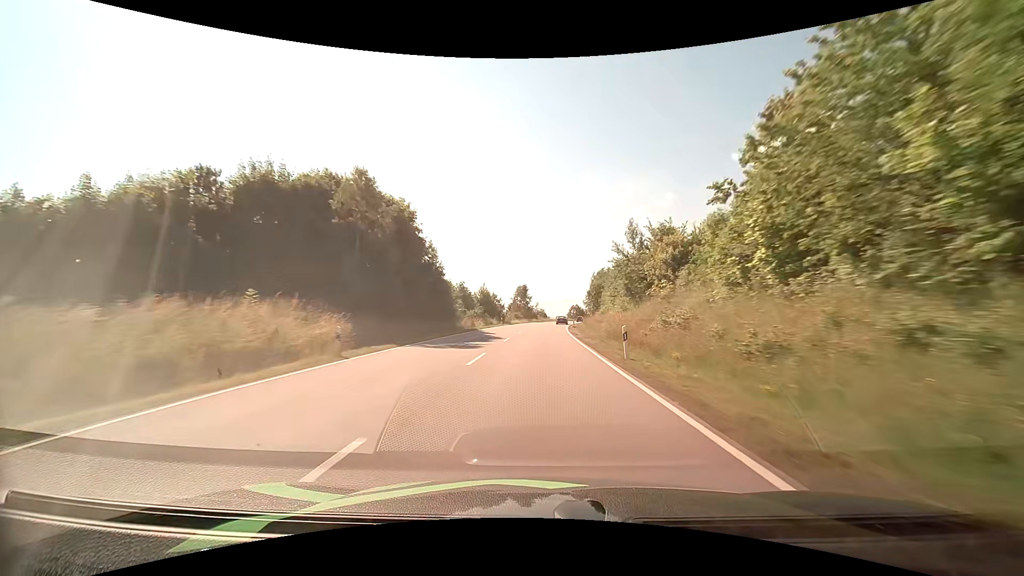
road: primary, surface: asphalt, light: Day
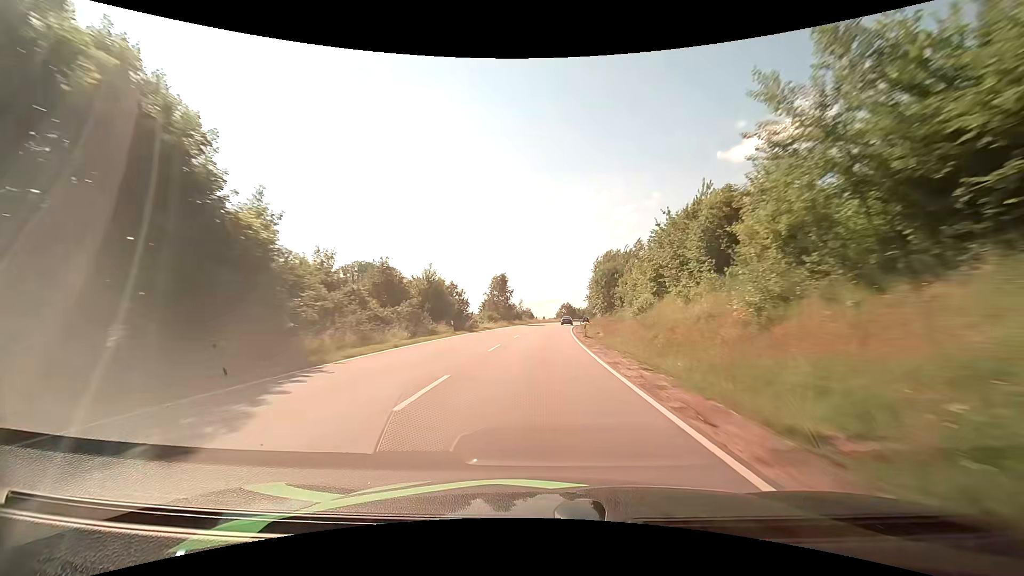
(+0.4, +30.3) m; +2°
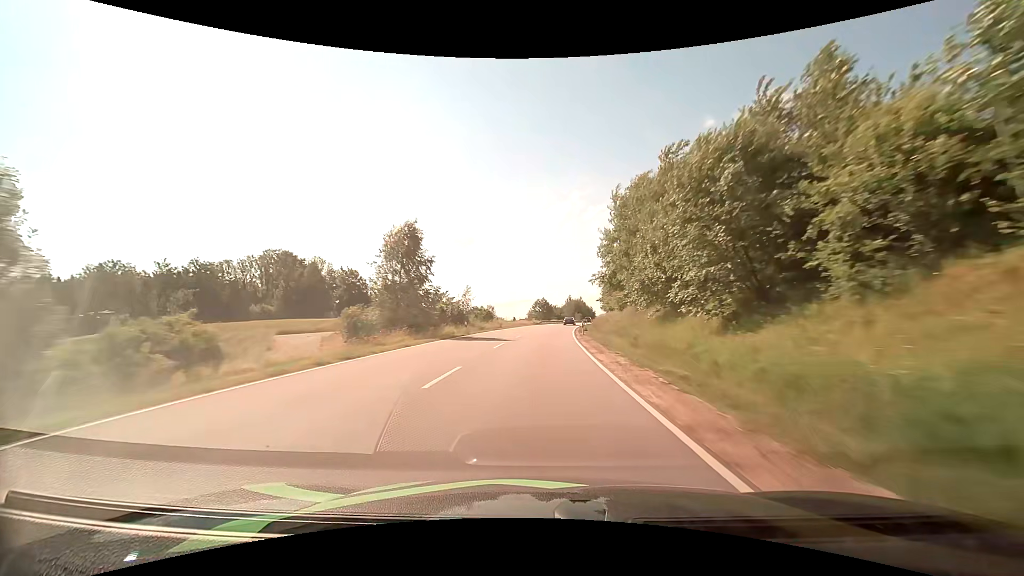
(+1.2, +45.7) m; +3°
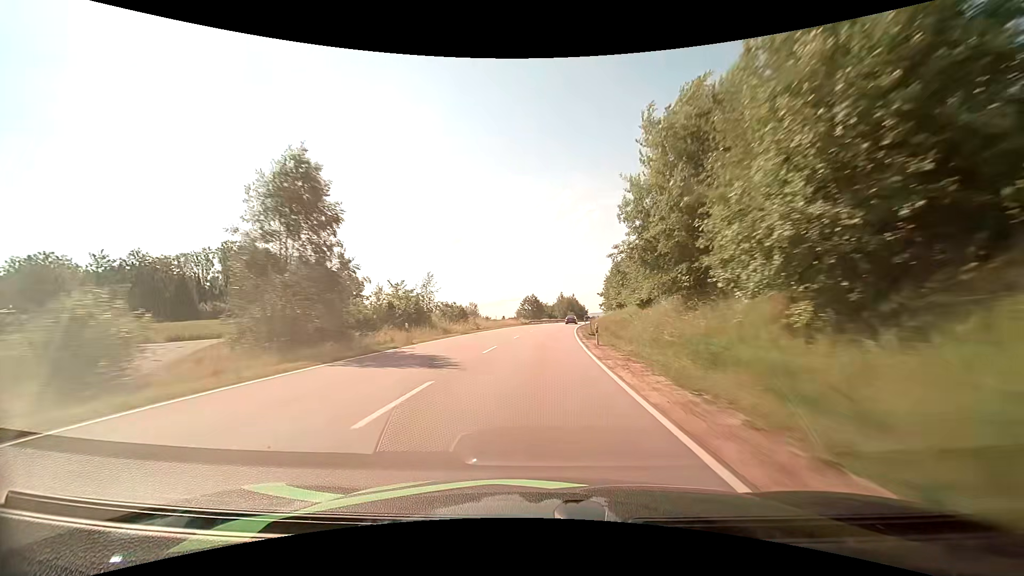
(+0.1, +15.4) m; +1°
(0, +10) (0, +20) (+1, +30) (+1, +40) (+2, +50) (+3, +60) (+4, +70) (+5, +80) (+6, +90) (+7, +100) m
